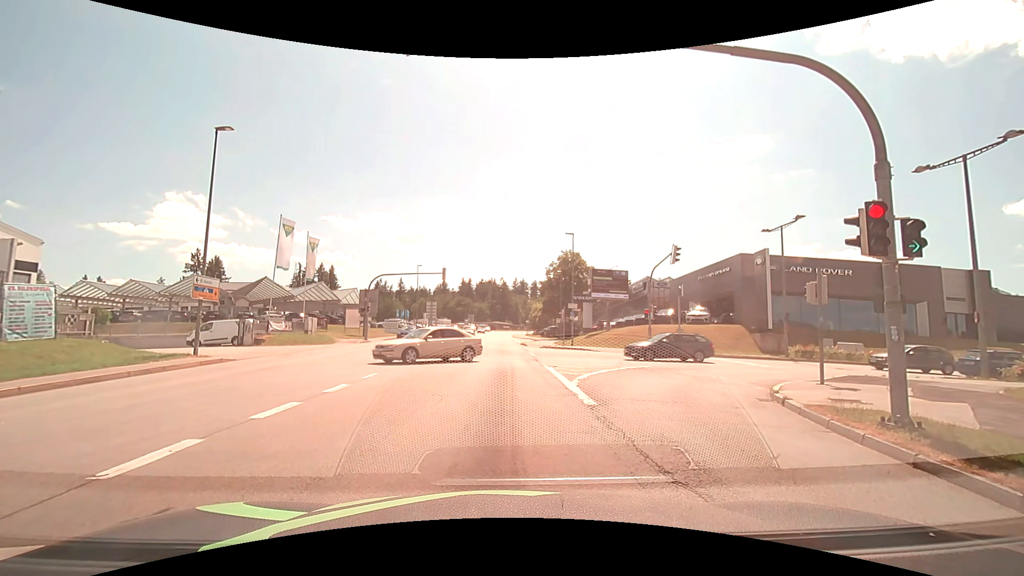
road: tertiary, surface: asphalt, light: Day
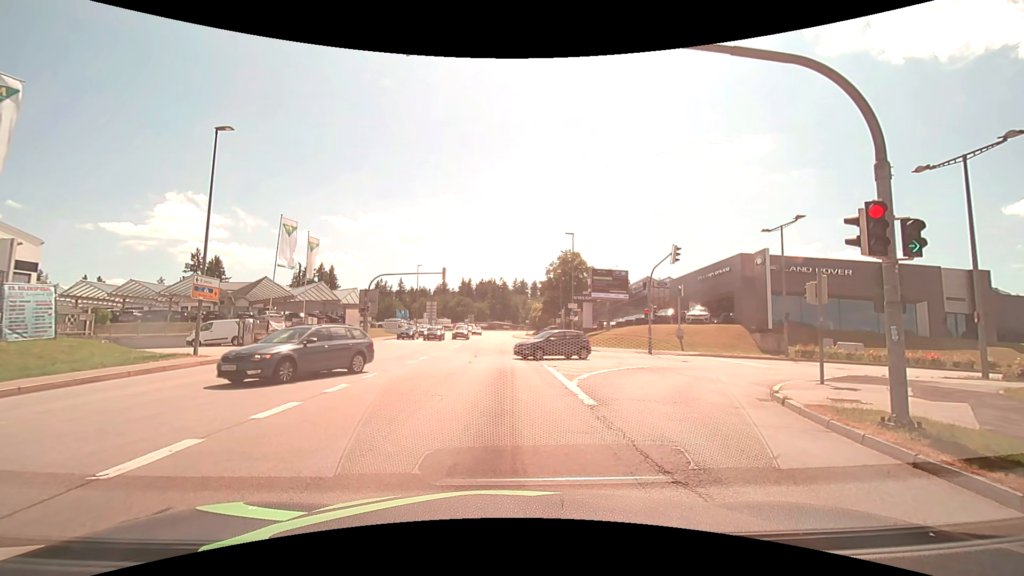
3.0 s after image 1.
(0.0, 0.0) m; 0°
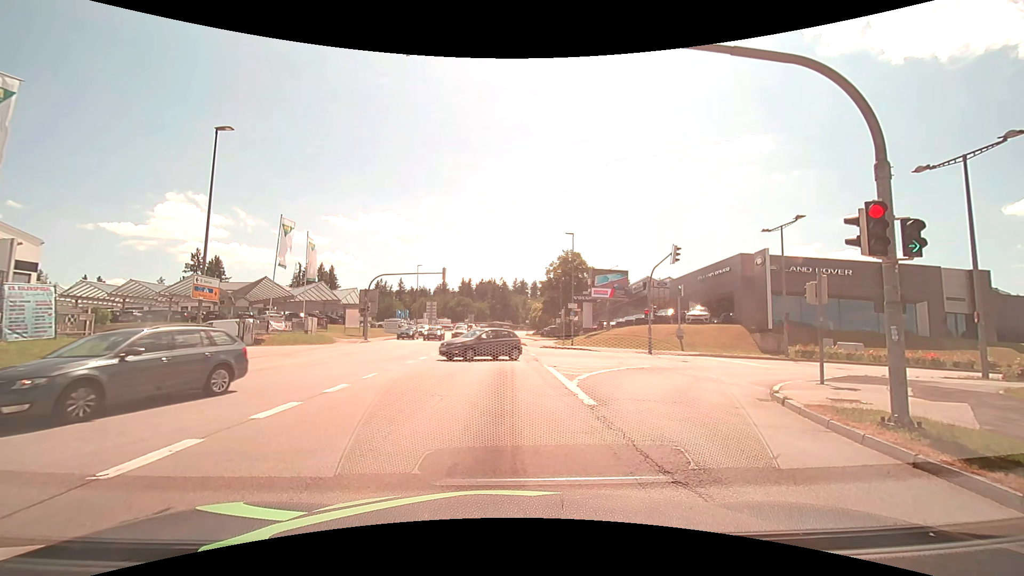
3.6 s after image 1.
(0.0, 0.0) m; 0°
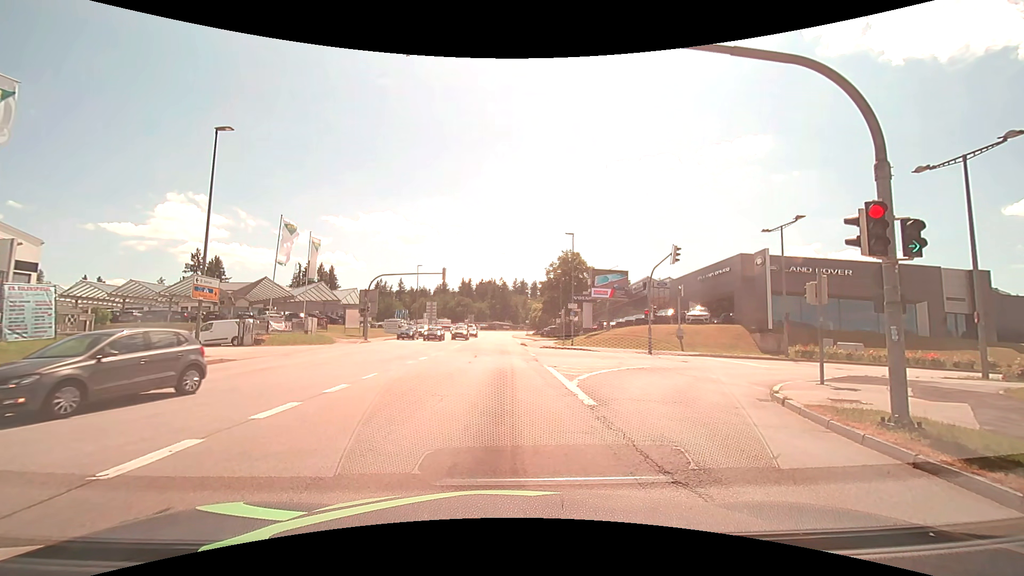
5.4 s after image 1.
(0.0, 0.0) m; 0°
